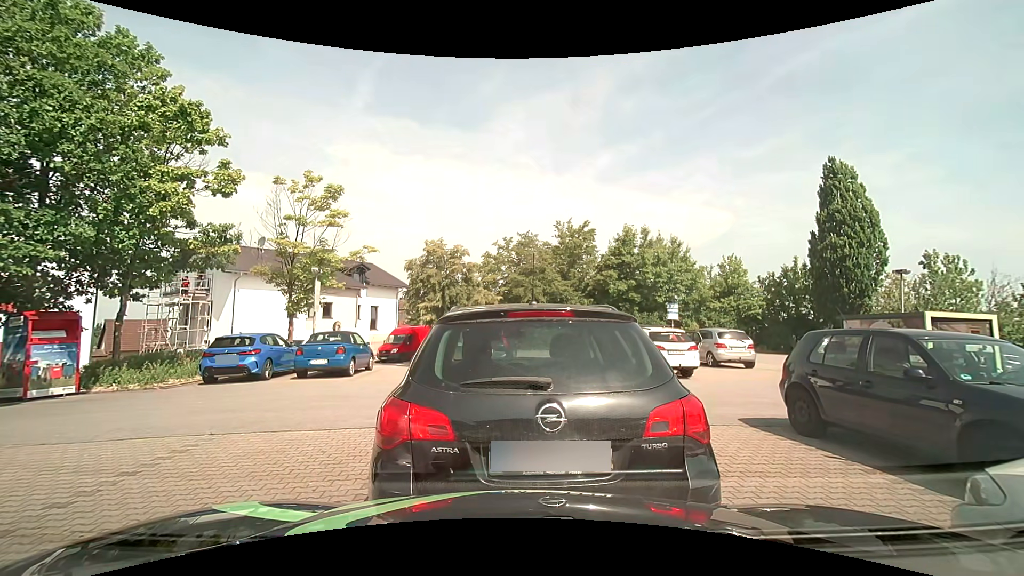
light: Day
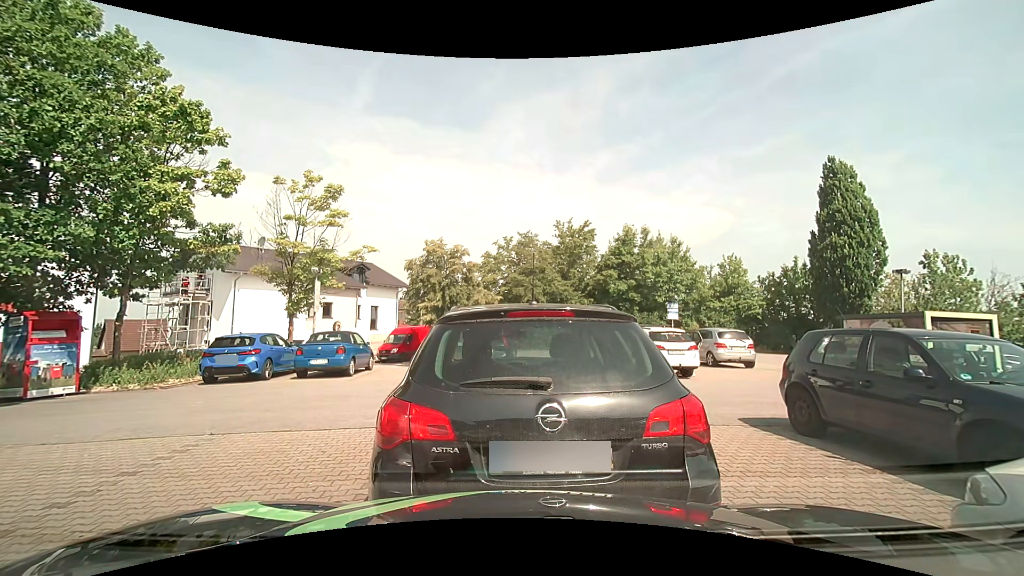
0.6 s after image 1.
(0.0, 0.0) m; 0°
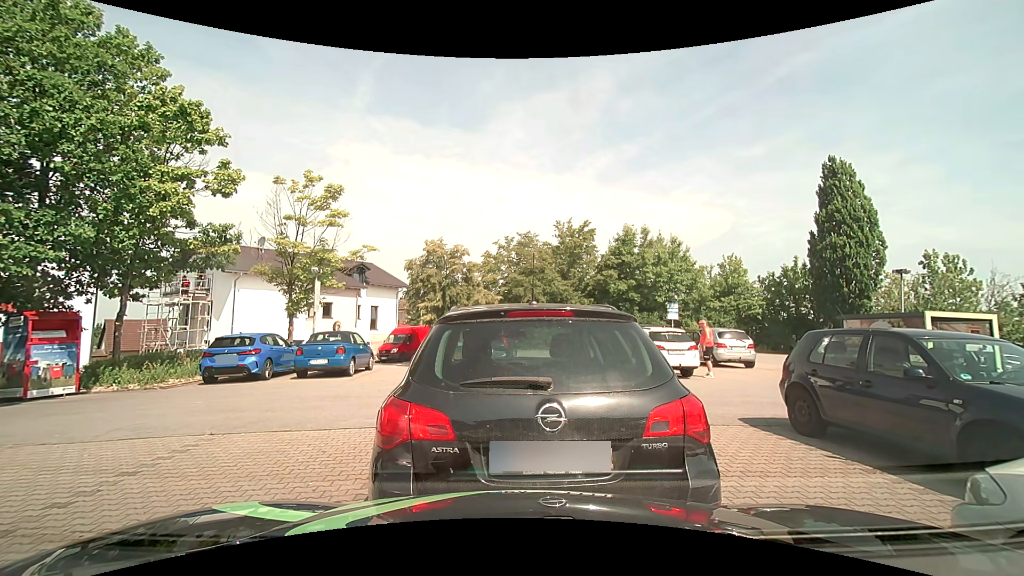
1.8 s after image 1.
(0.0, 0.0) m; 0°
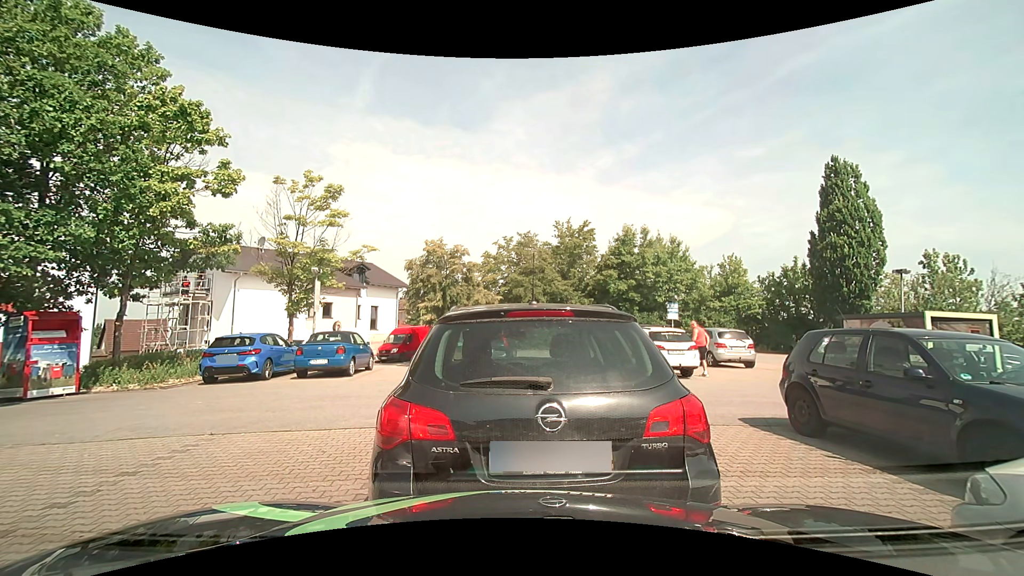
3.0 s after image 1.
(0.0, 0.0) m; 0°
